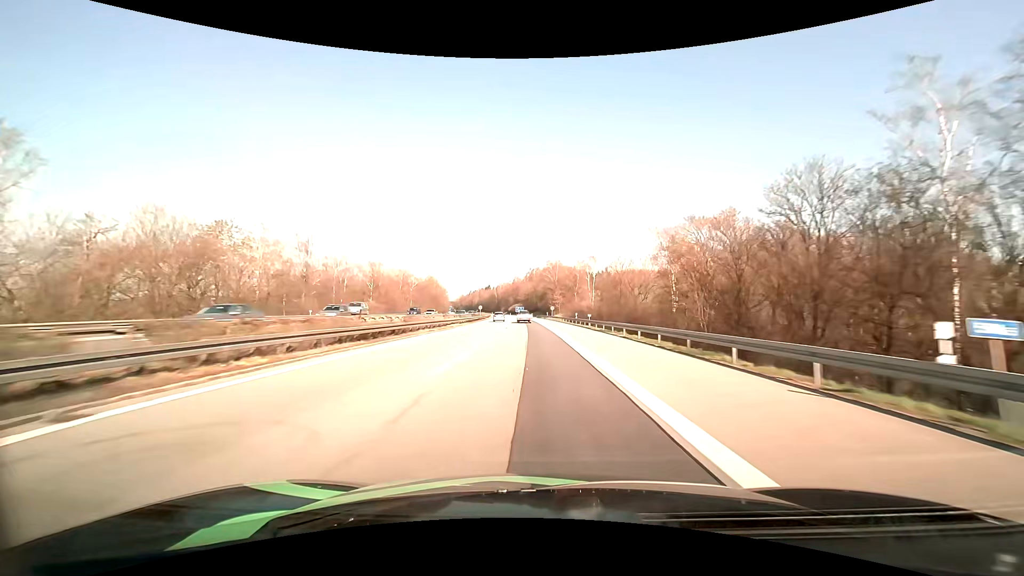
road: motorway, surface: asphalt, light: Day
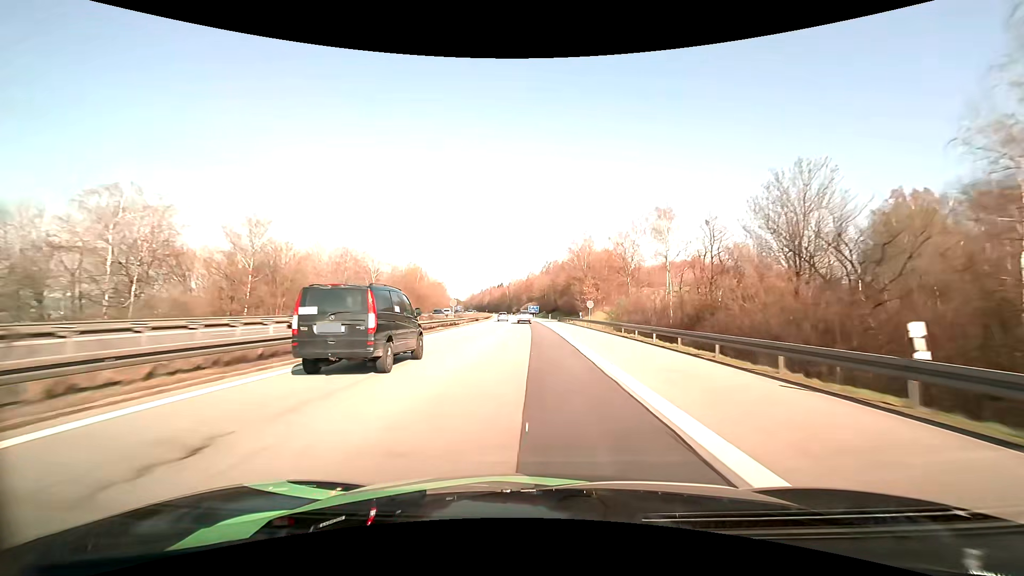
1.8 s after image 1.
(-0.9, +50.4) m; -2°
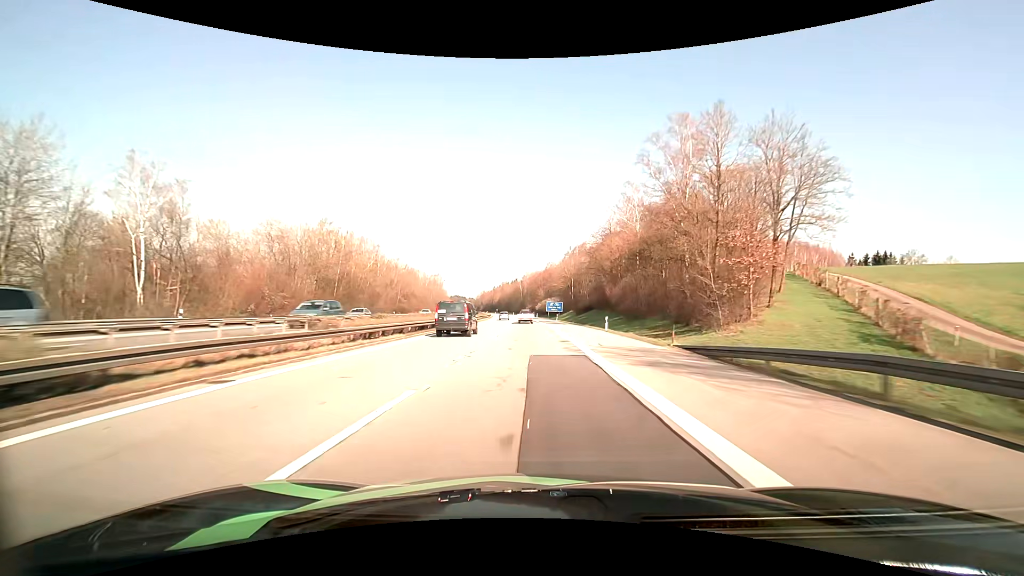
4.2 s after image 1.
(-1.2, +67.6) m; -2°
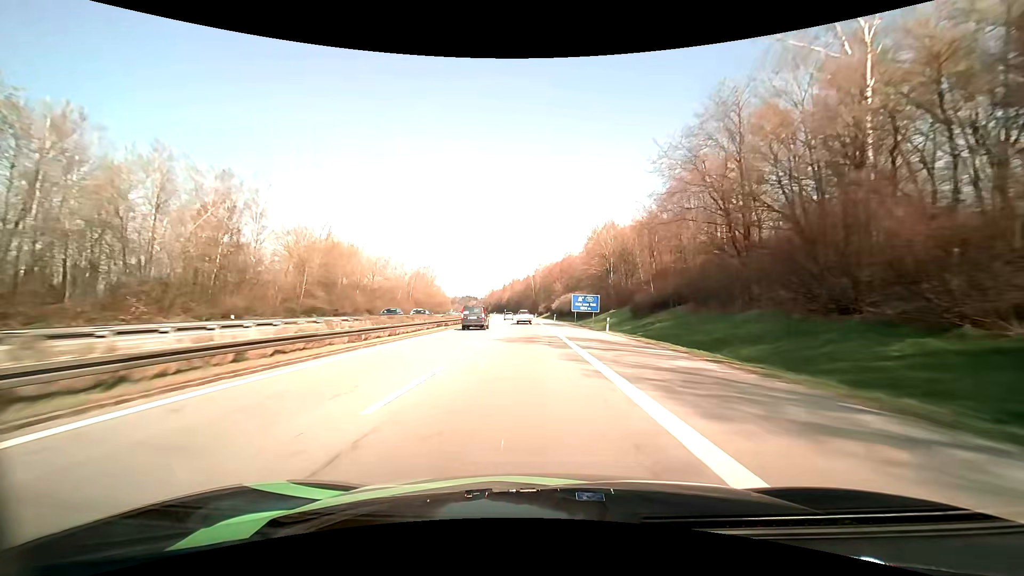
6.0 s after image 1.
(-0.6, +50.5) m; -2°
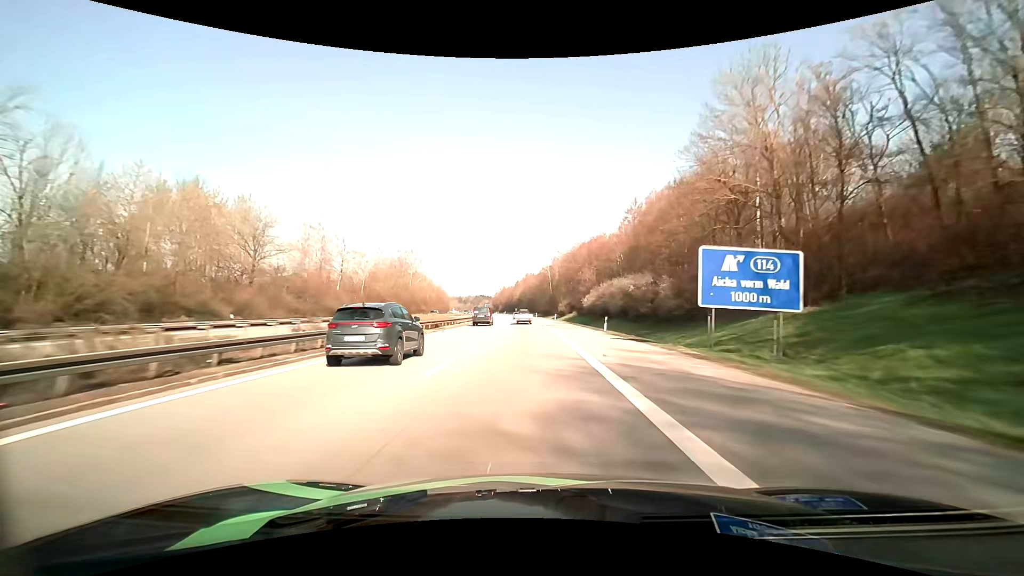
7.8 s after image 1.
(-0.8, +51.0) m; -2°
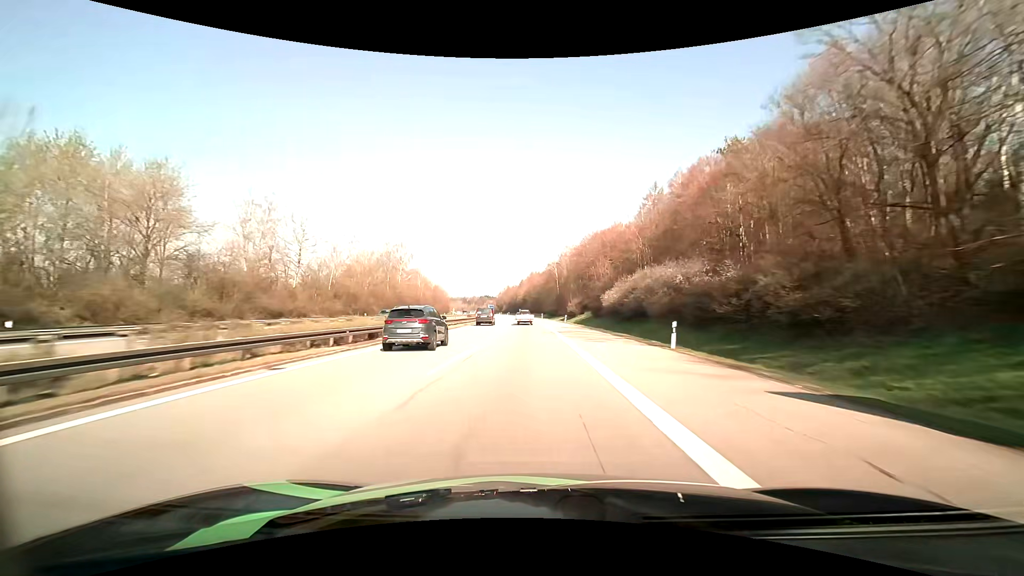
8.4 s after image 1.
(-0.1, +17.2) m; -1°
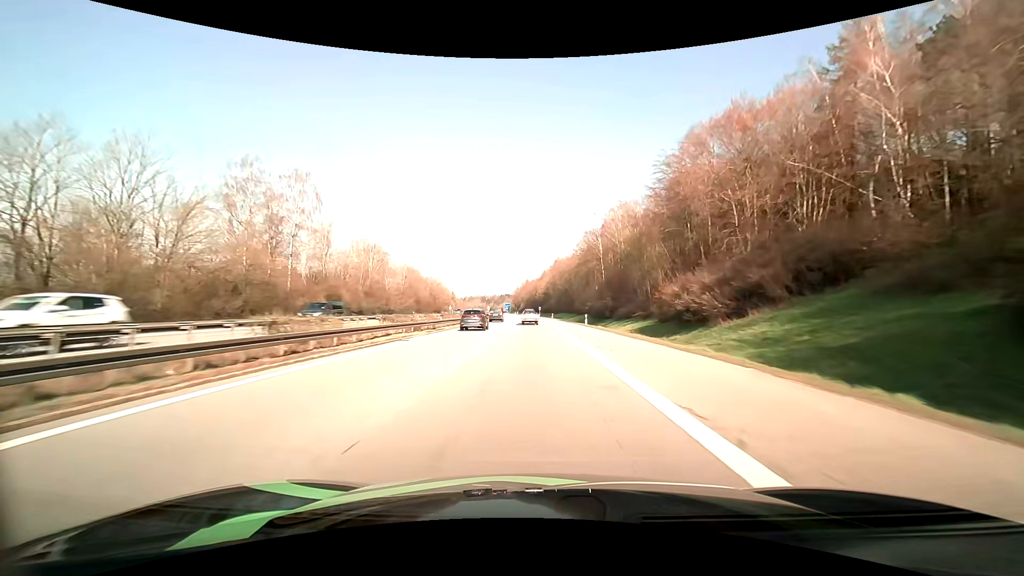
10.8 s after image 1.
(-1.6, +68.9) m; -3°
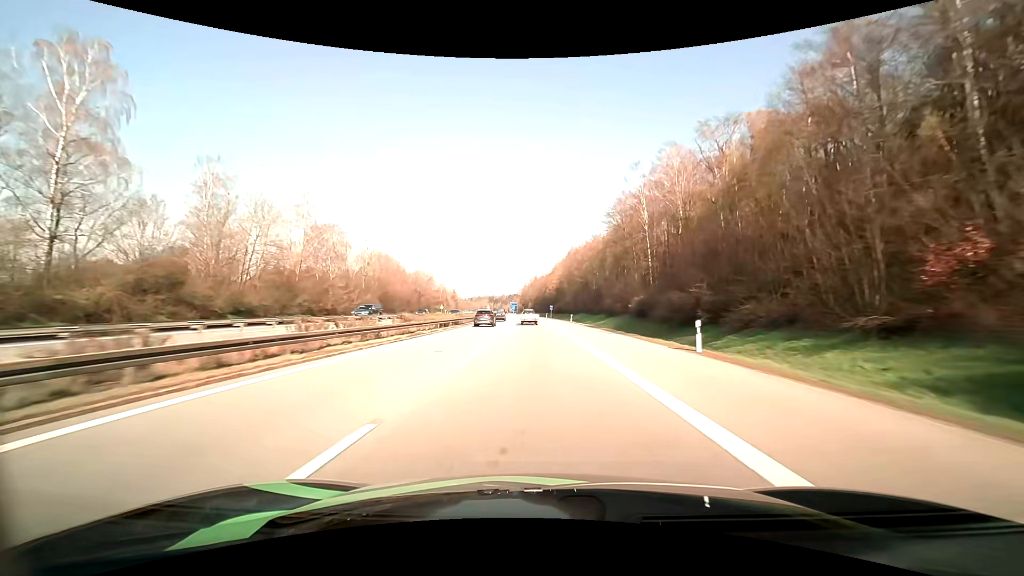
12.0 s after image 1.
(-0.4, +34.1) m; -1°
(0, +10) (0, +20) (0, +30) (0, +40) (-1, +50) (-1, +60) (-1, +70) (-2, +80) (-2, +90) (-2, +100) m
